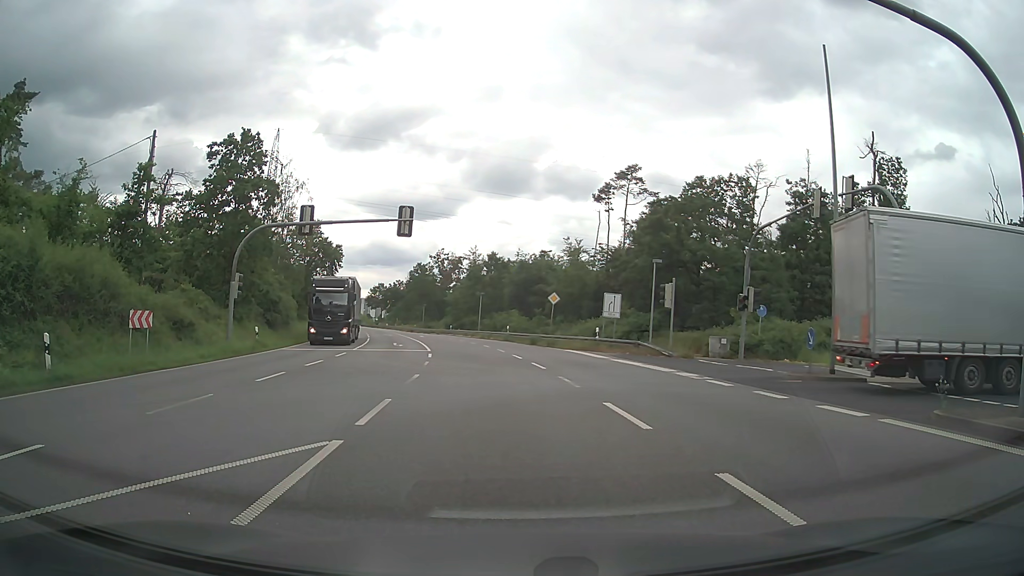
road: primary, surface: asphalt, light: Day
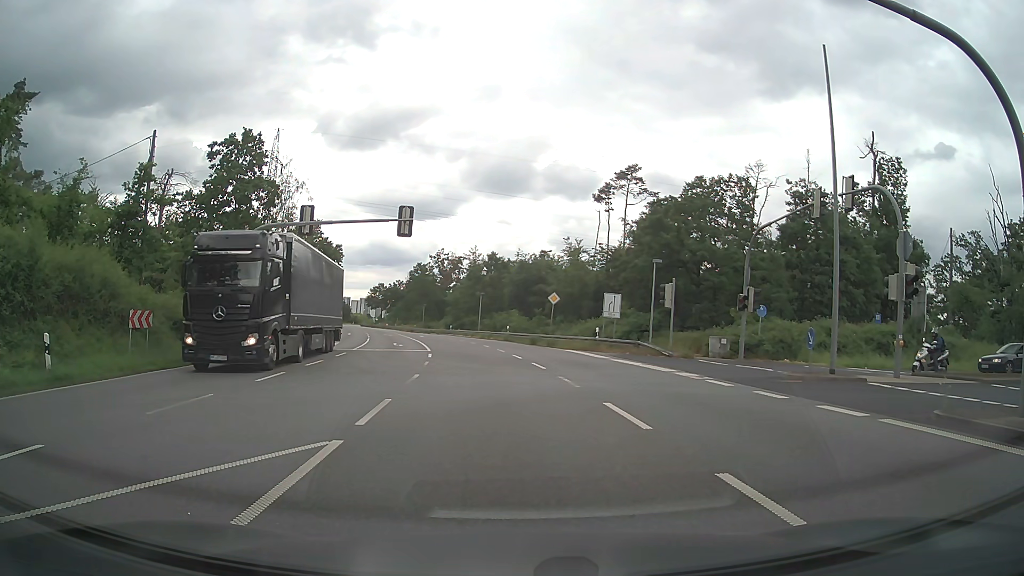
(0.0, 0.0) m; 0°
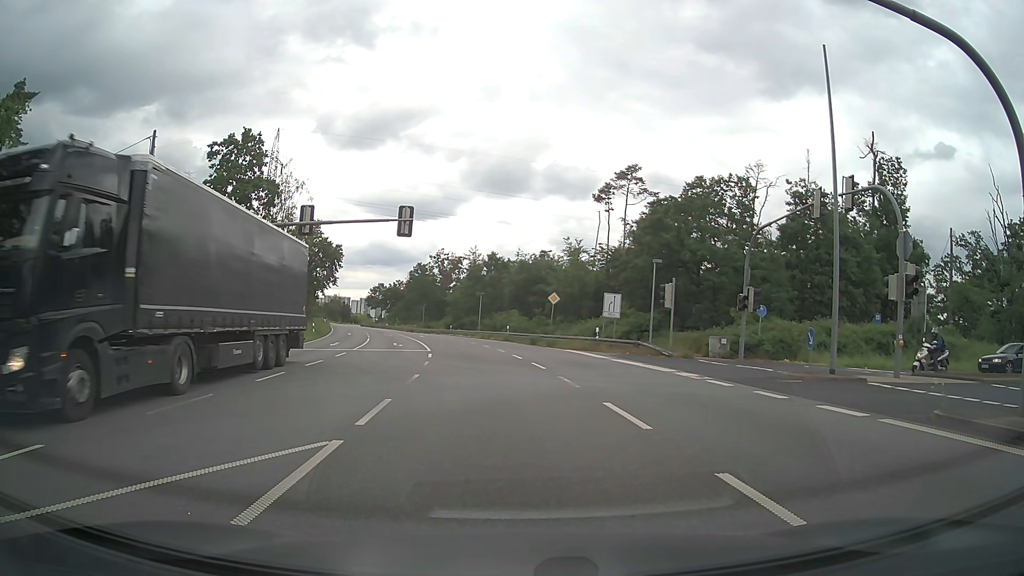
(0.0, 0.0) m; 0°
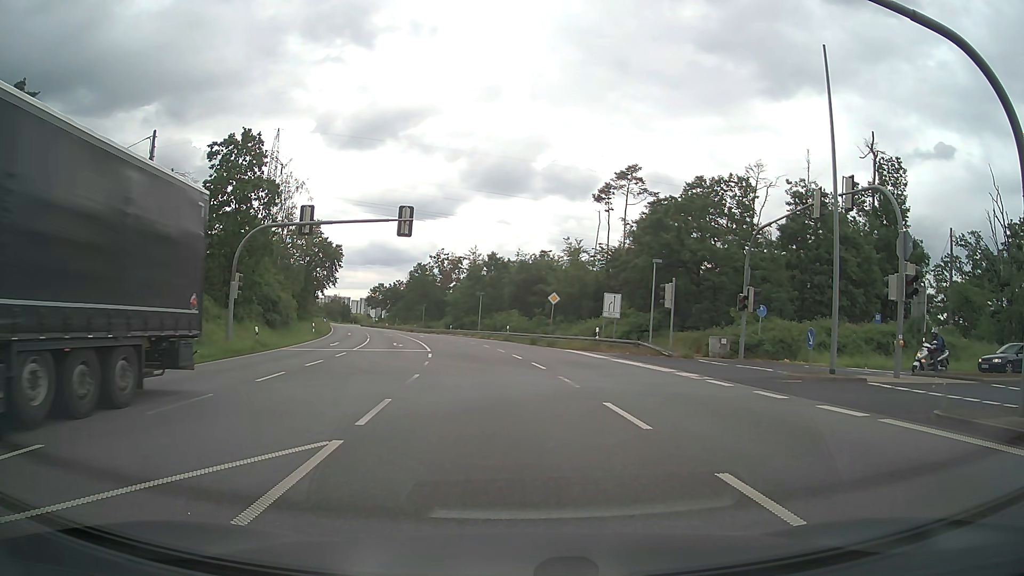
(0.0, 0.0) m; 0°
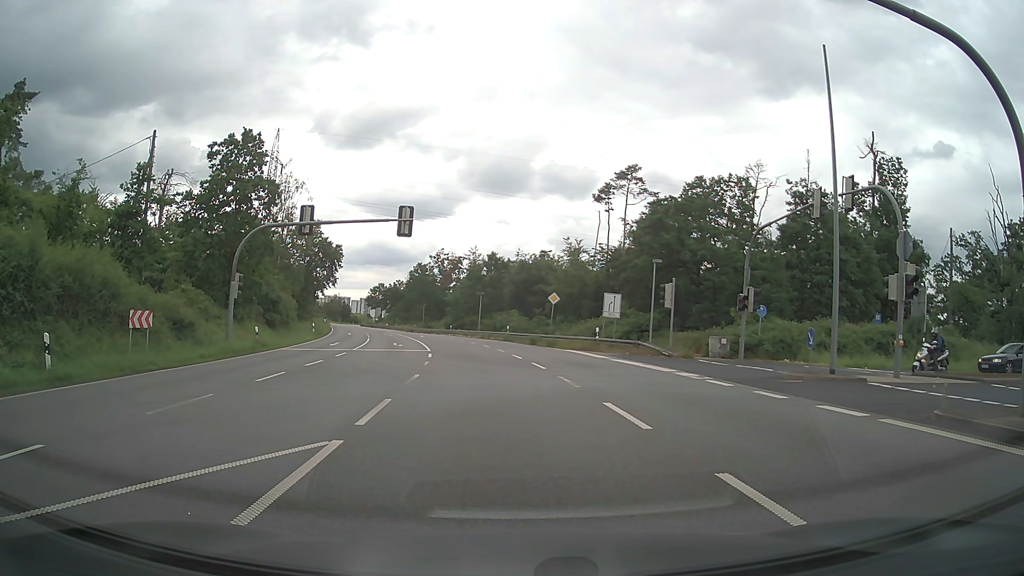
(0.0, 0.0) m; 0°
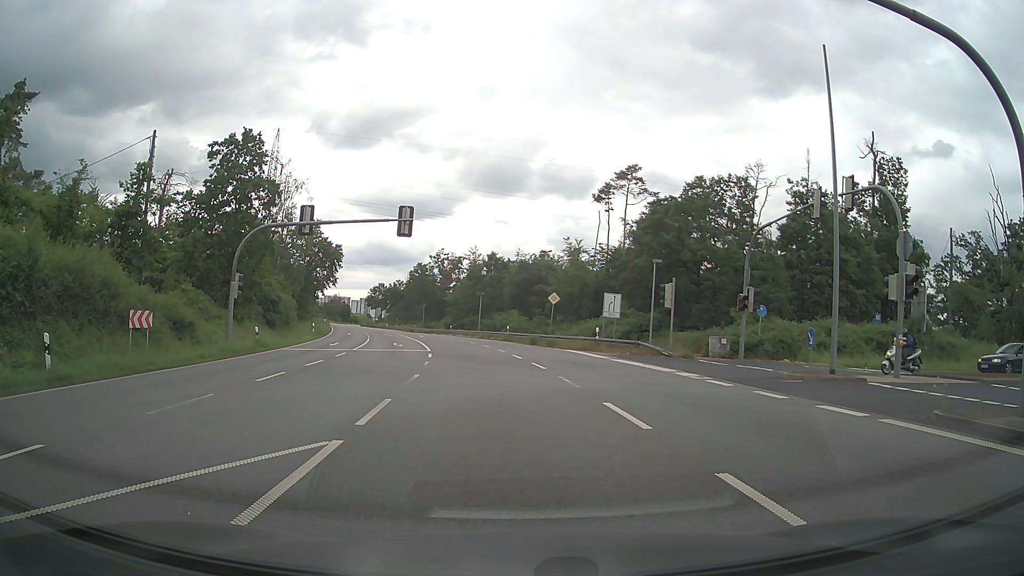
(0.0, 0.0) m; 0°
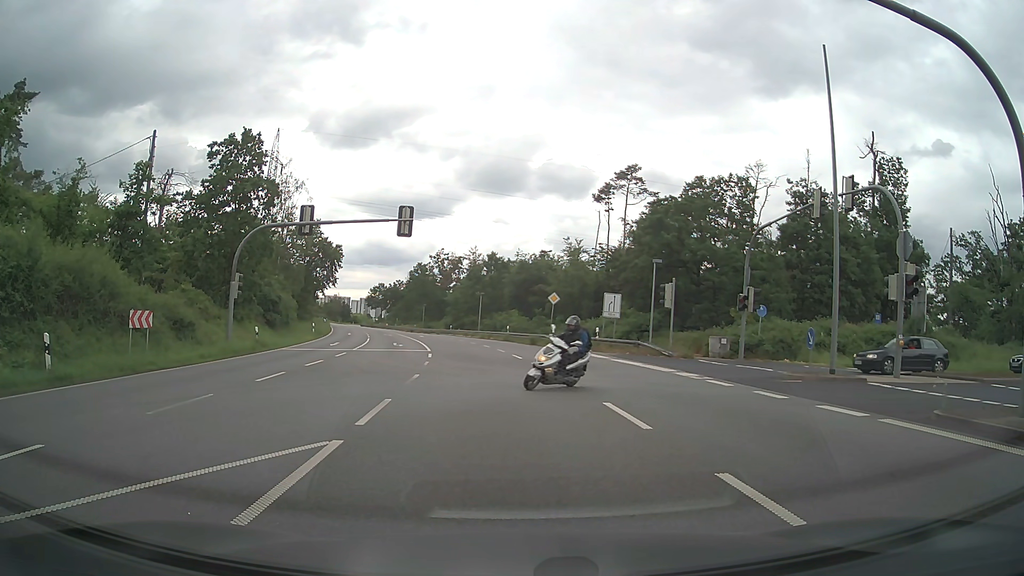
(0.0, 0.0) m; 0°
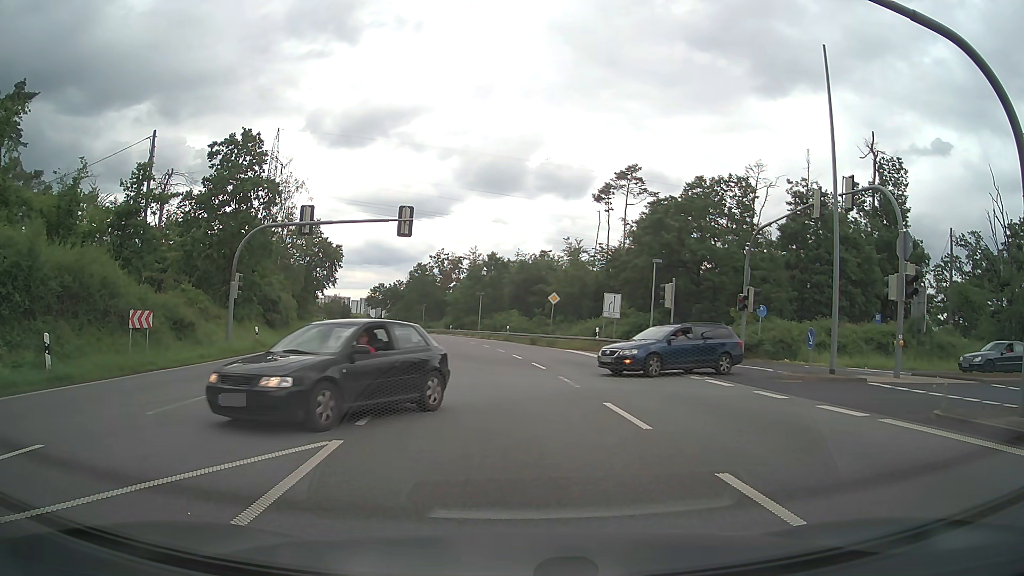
(0.0, 0.0) m; 0°
